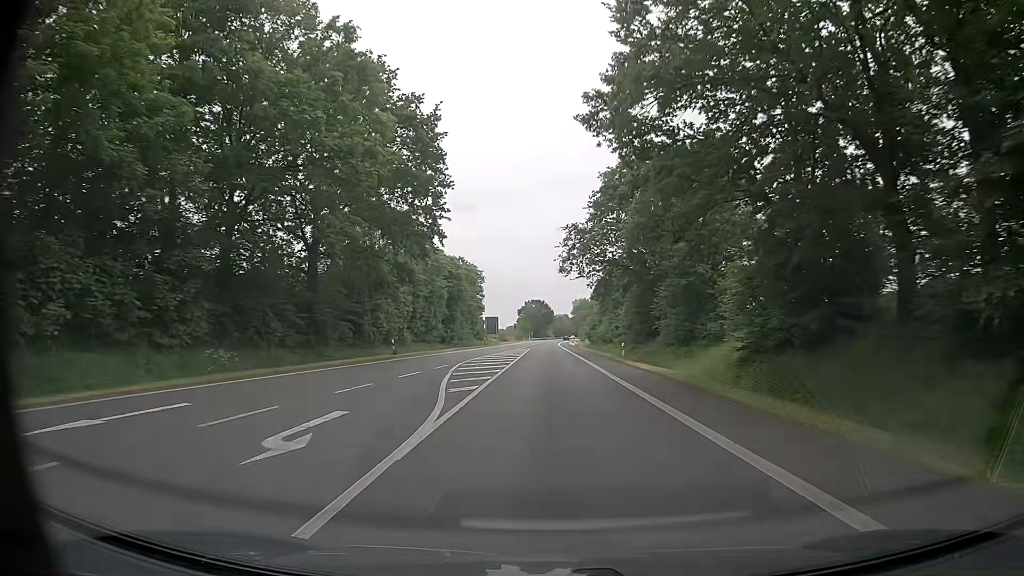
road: primary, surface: asphalt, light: Day
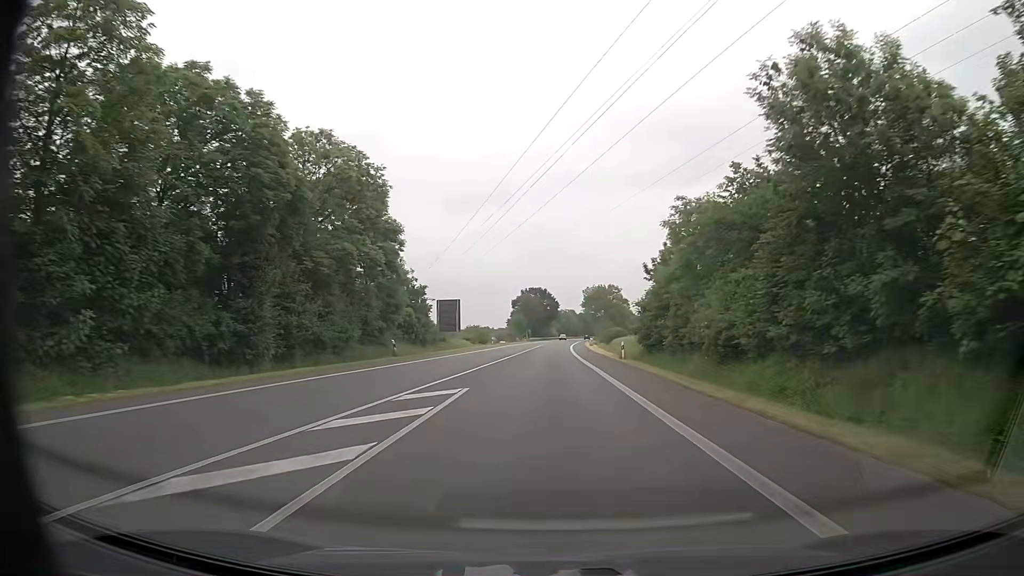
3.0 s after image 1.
(0.0, +56.4) m; 0°
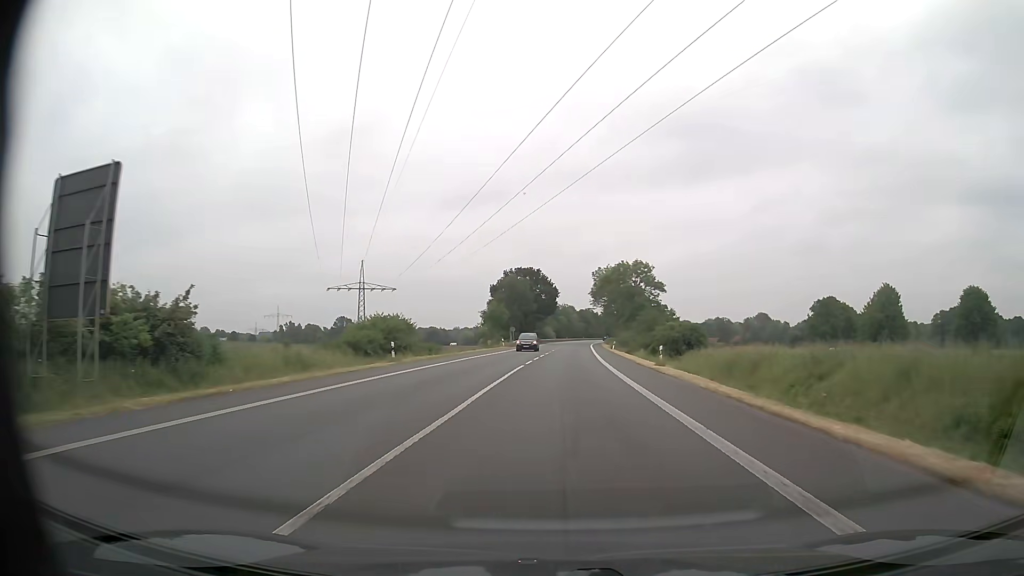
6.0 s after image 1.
(-0.1, +56.3) m; 0°
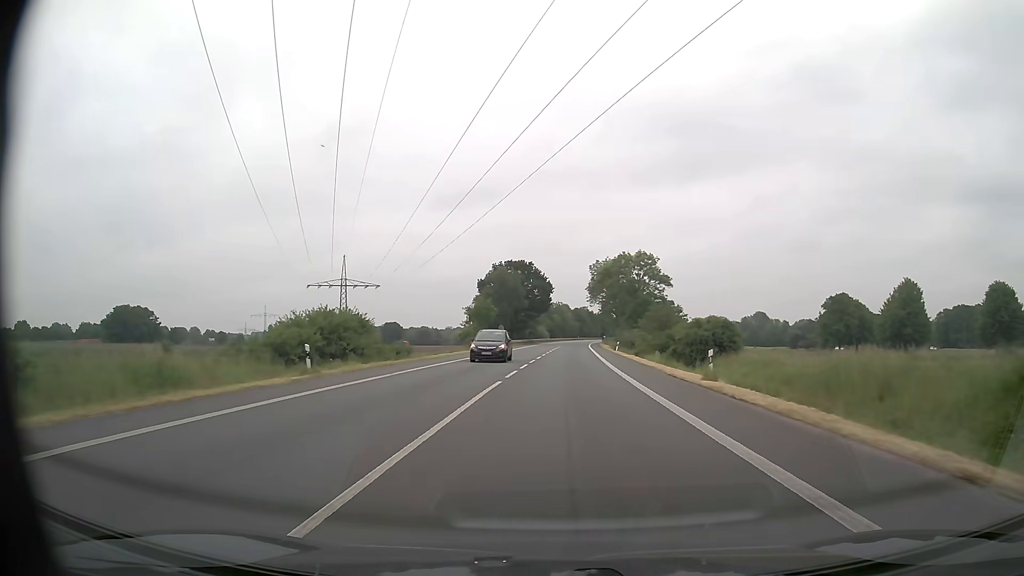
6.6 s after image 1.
(+0.1, +11.3) m; +1°
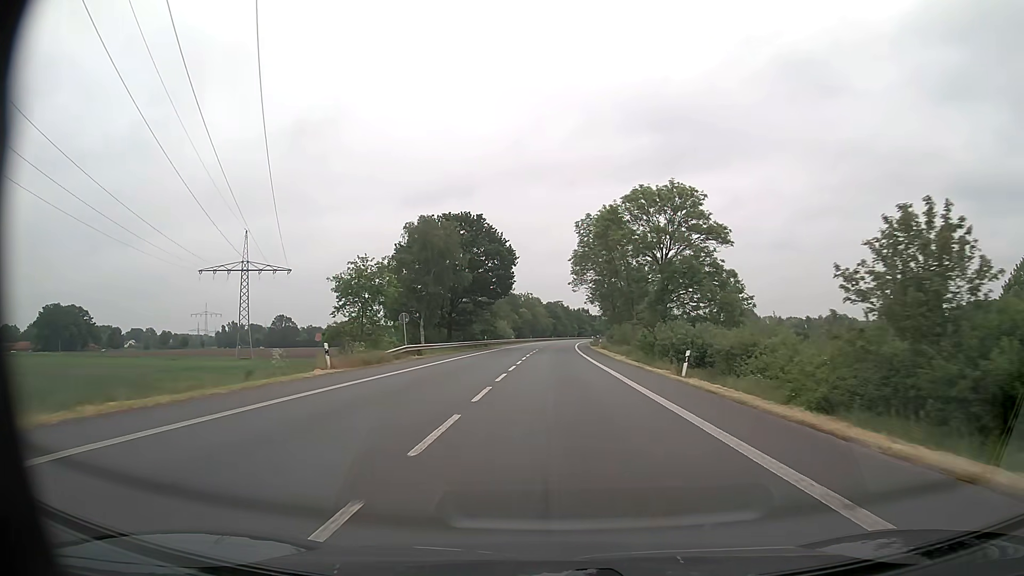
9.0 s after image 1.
(+1.0, +45.1) m; +3°
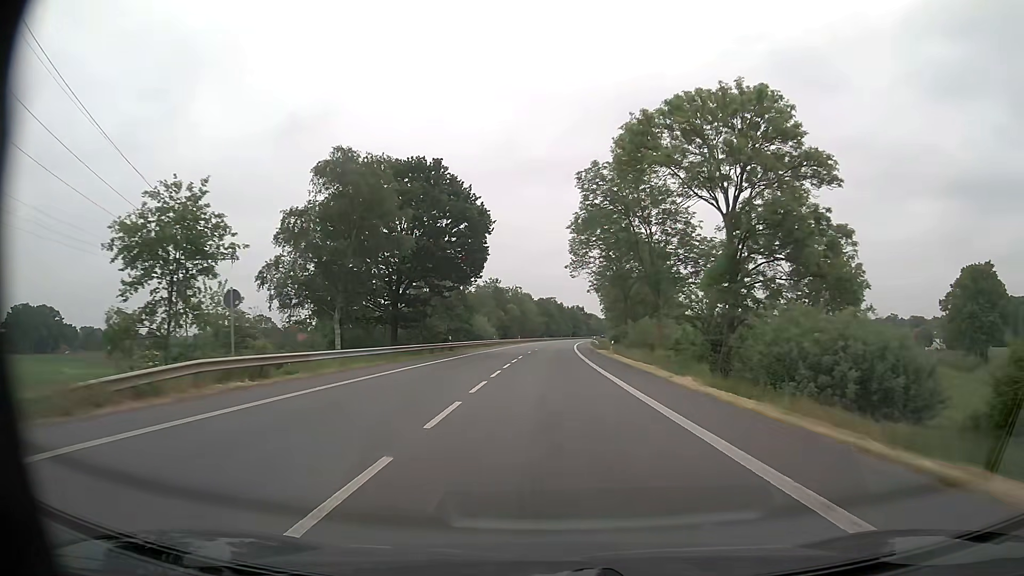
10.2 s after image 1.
(+0.2, +22.6) m; +1°
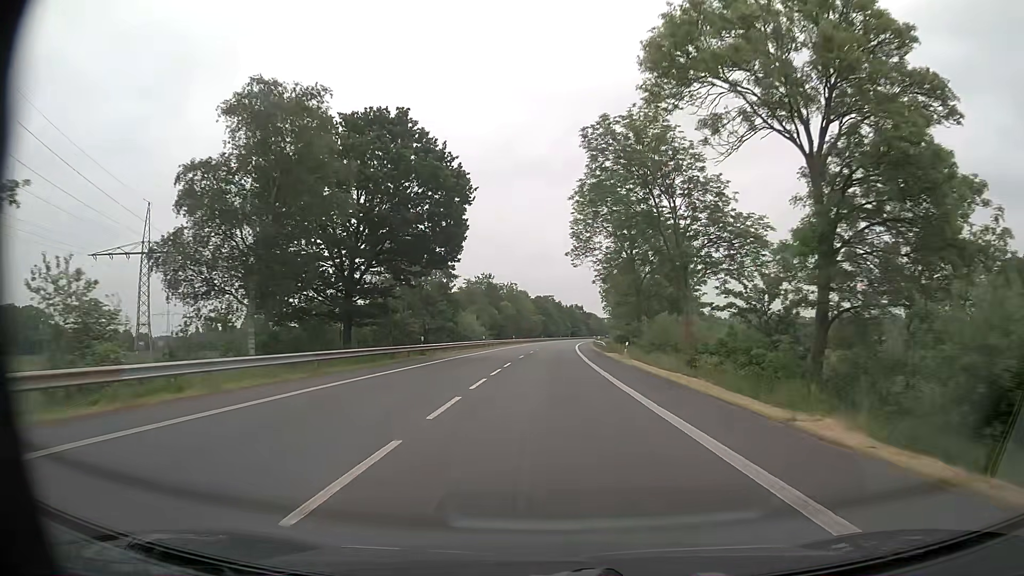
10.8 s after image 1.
(0.0, +11.3) m; 0°
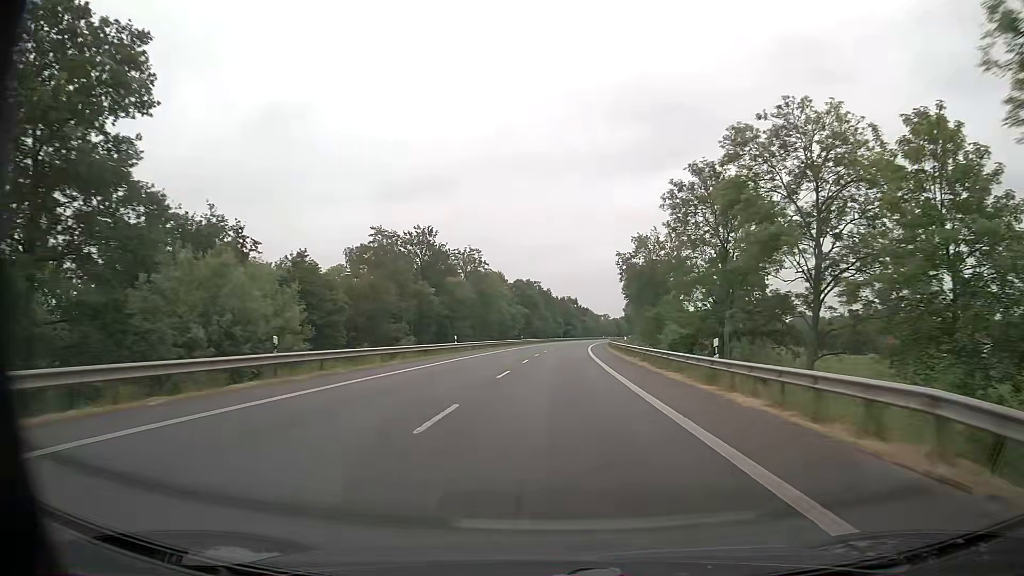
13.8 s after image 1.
(+0.6, +56.5) m; +1°
(0, +10) (0, +20) (0, +30) (+1, +40) (+1, +50) (+2, +60) (+2, +70) (+3, +80) (+4, +90) (+4, +100) m
